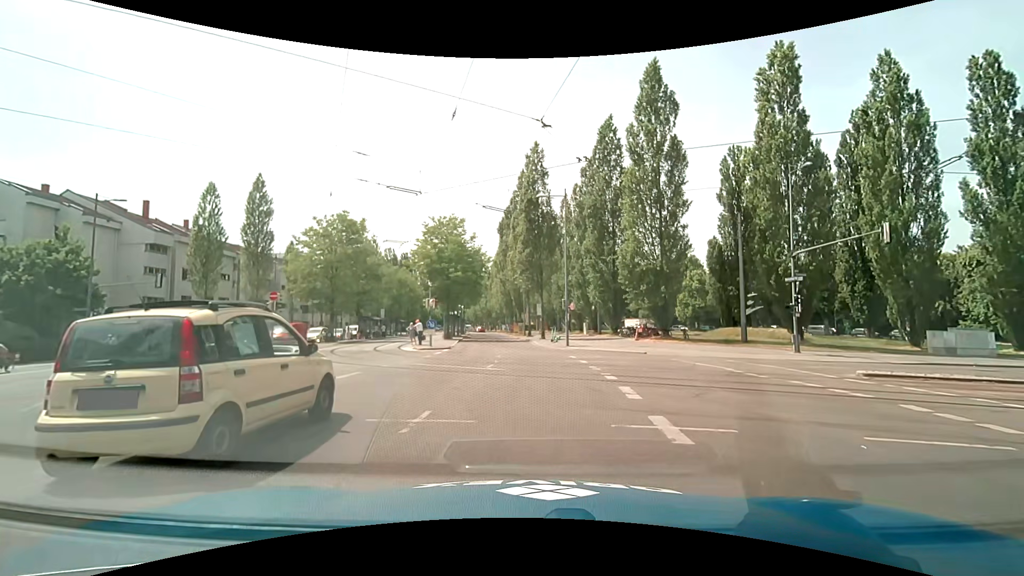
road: secondary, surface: asphalt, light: Day
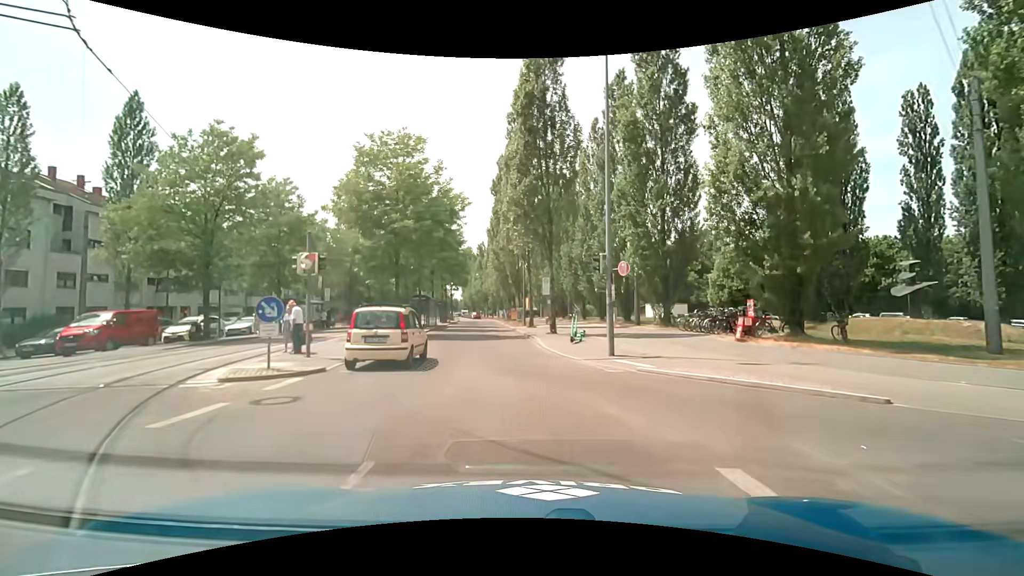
(+0.2, +18.5) m; 0°
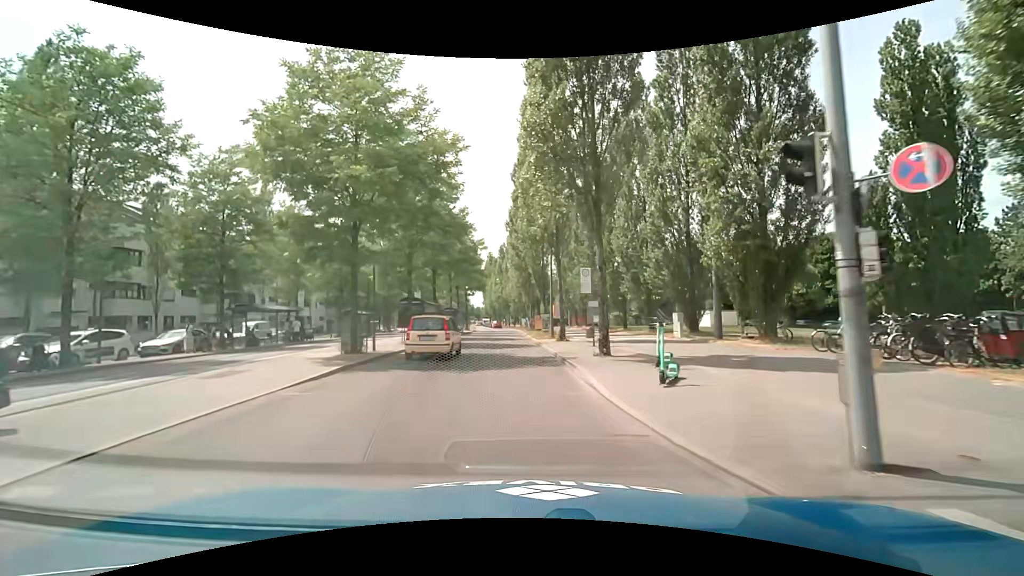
(-0.3, +10.7) m; -3°
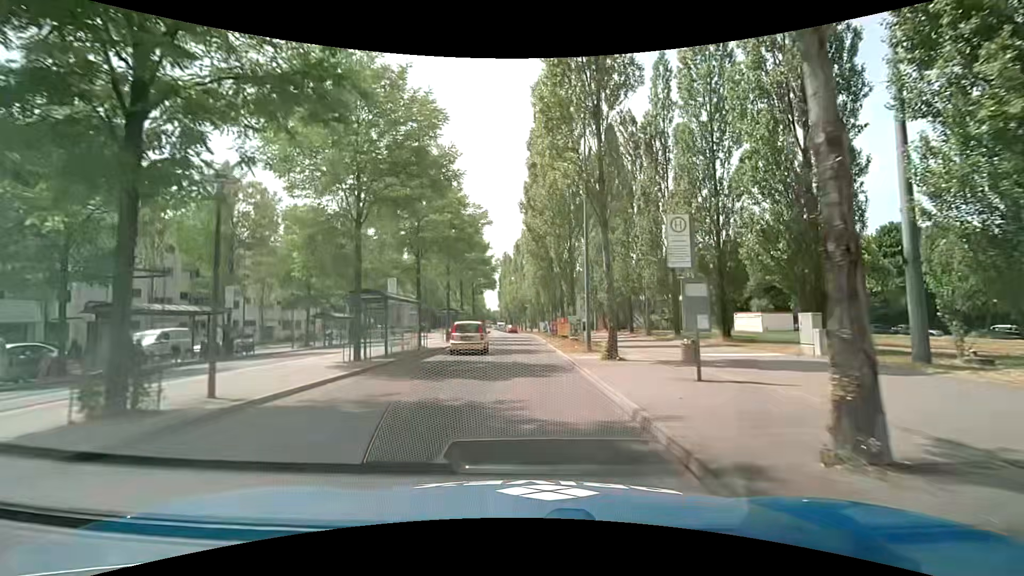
(-0.3, +11.2) m; -3°
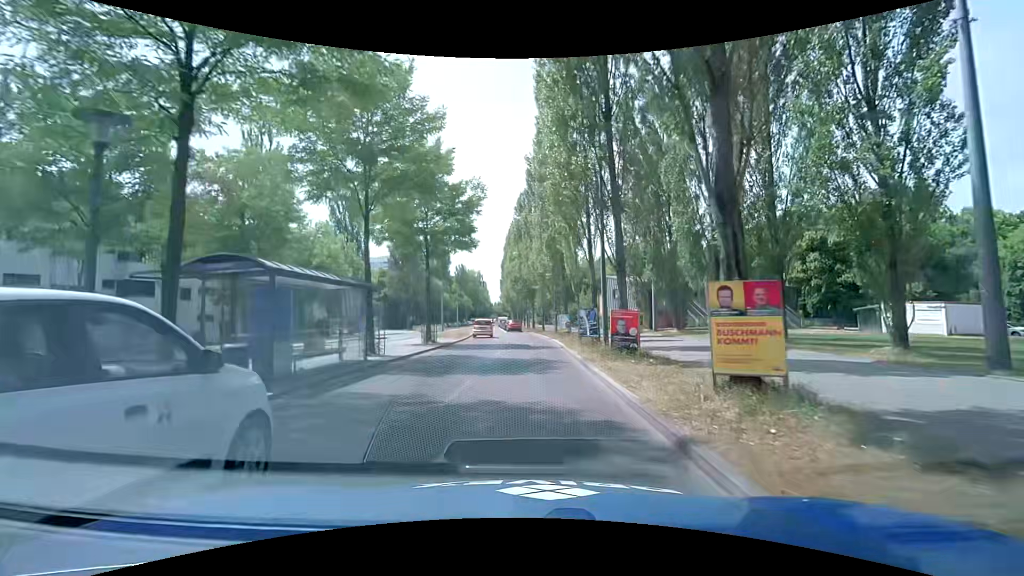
(-0.2, +29.5) m; -1°
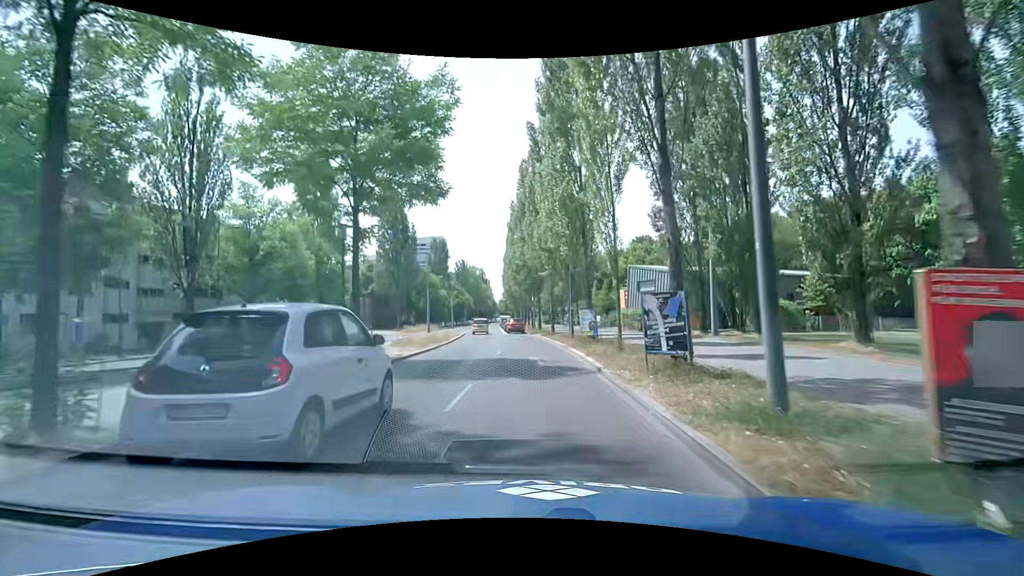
(+0.1, +12.2) m; 0°
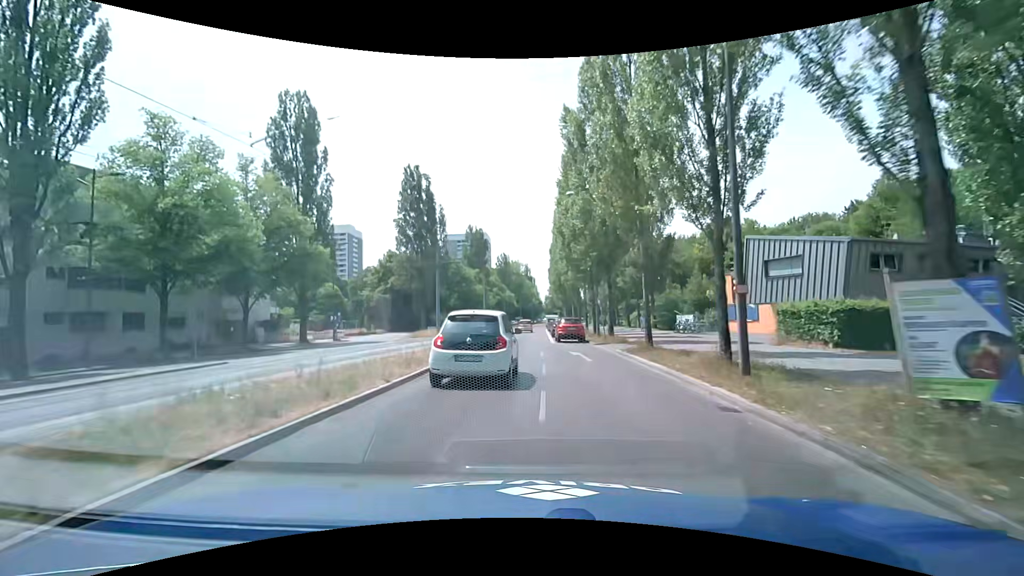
(-0.9, +18.7) m; -5°
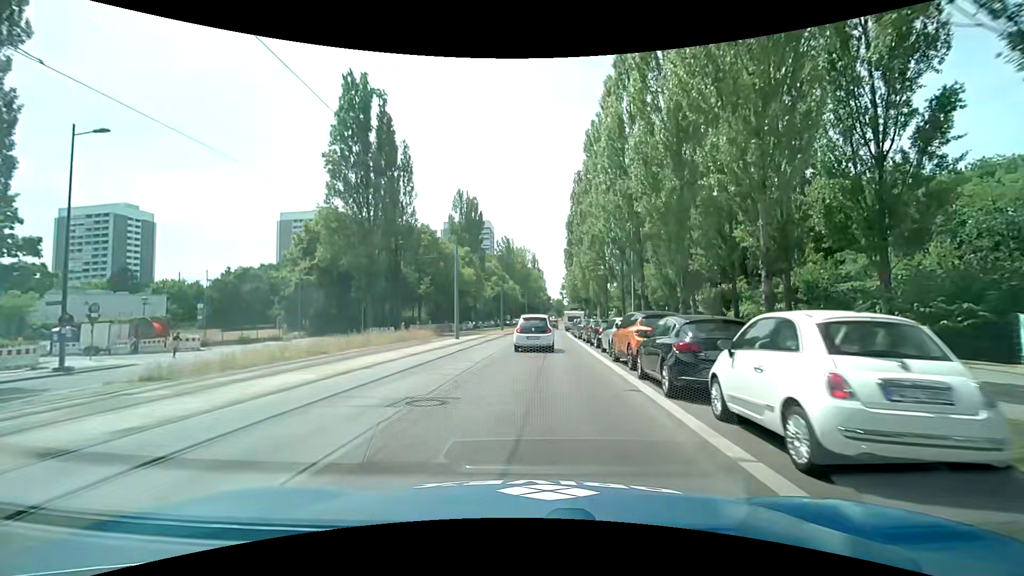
(-0.7, +32.0) m; -1°
(0, +10) (0, +20) (+1, +30) (+1, +40) (+1, +50) (+2, +60) (+3, +70) (+4, +80) (+5, +90) (+6, +100) m
